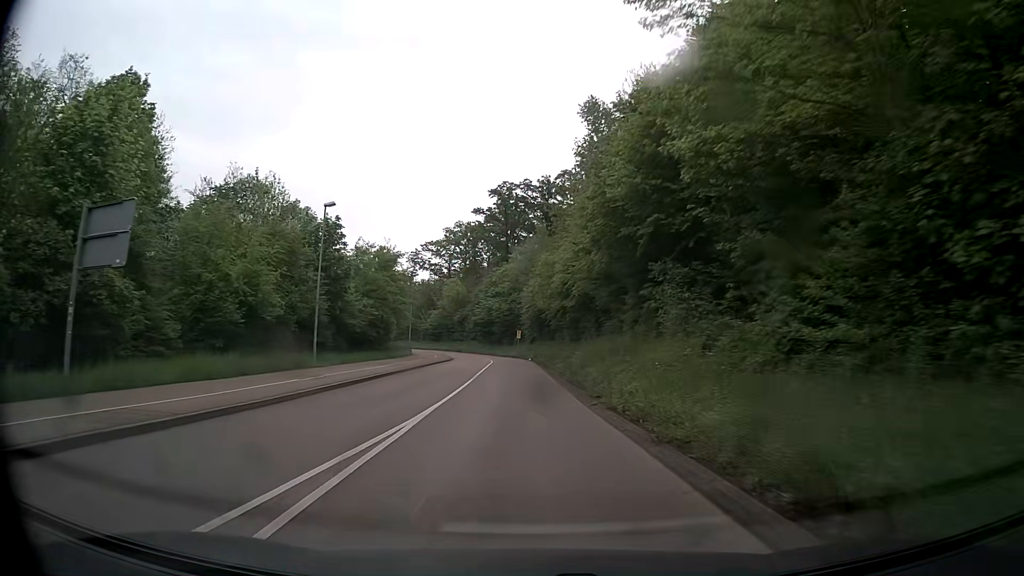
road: secondary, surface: asphalt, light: Day
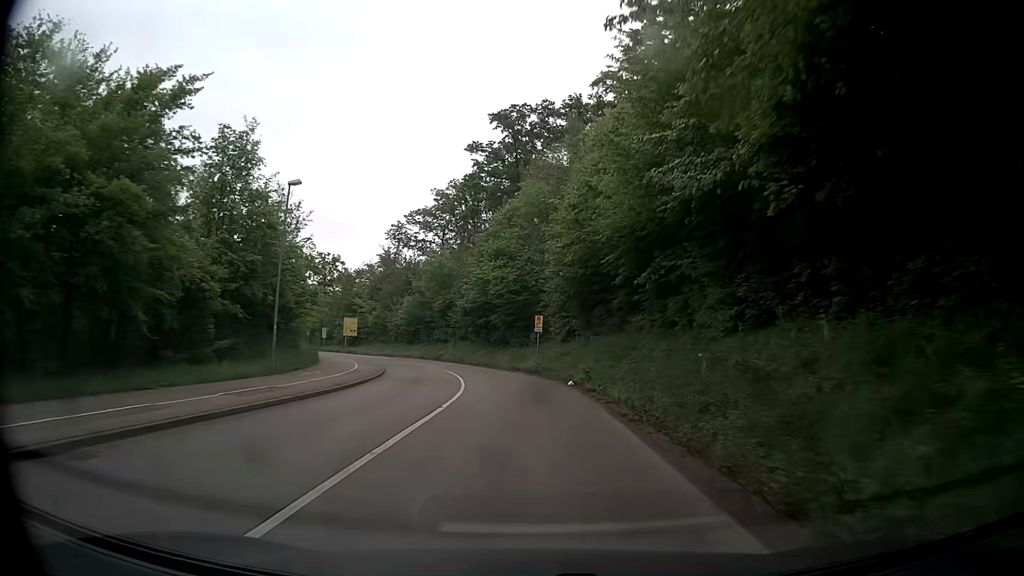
(-0.9, +40.5) m; -2°
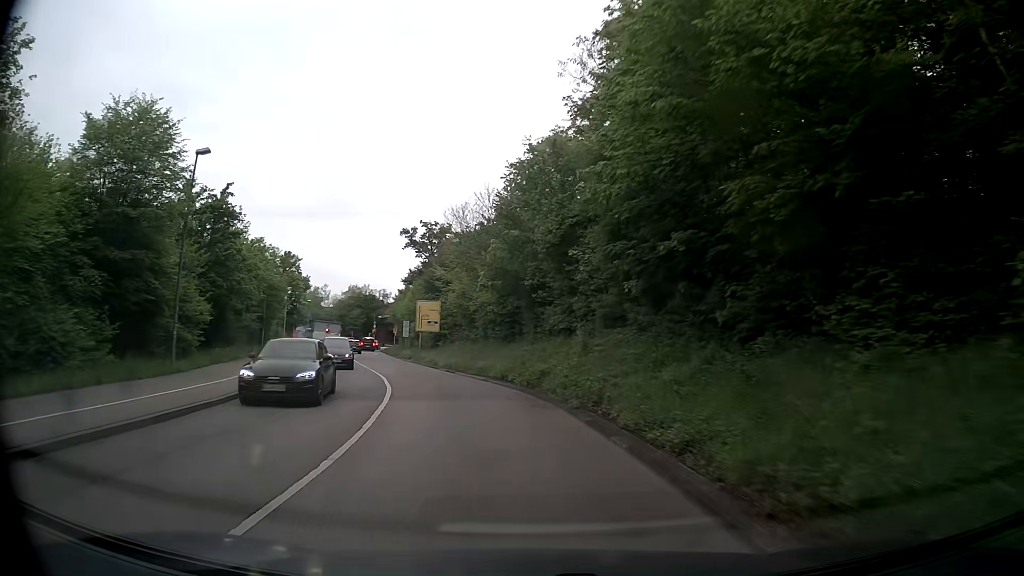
(-2.9, +41.0) m; -13°
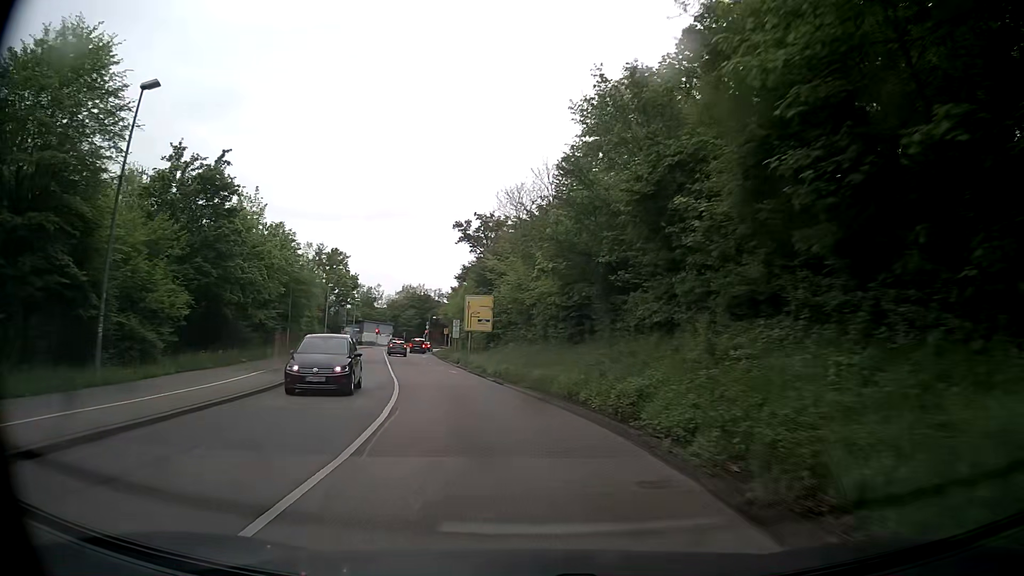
(-0.5, +8.0) m; -6°
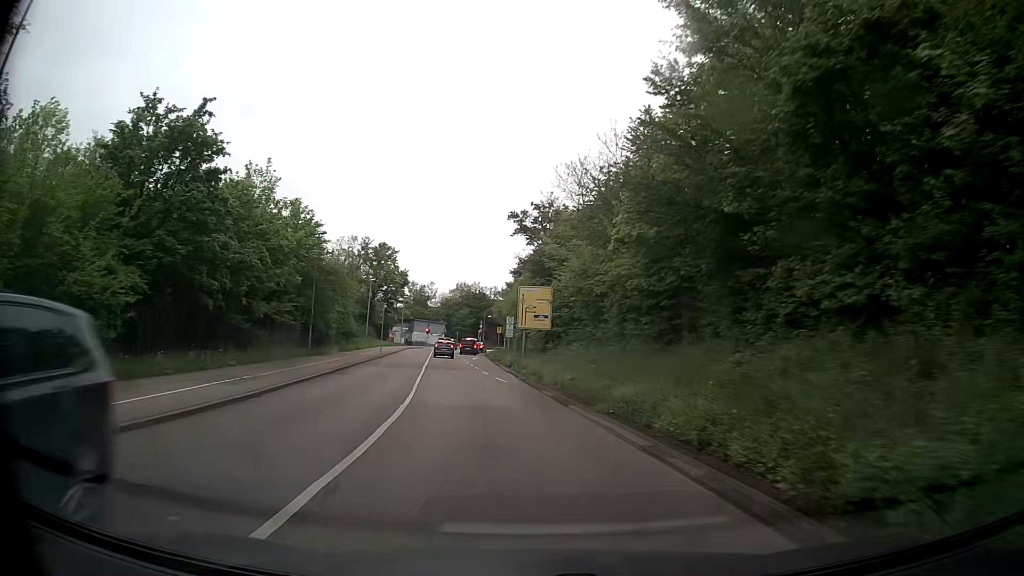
(-0.3, +7.6) m; -4°
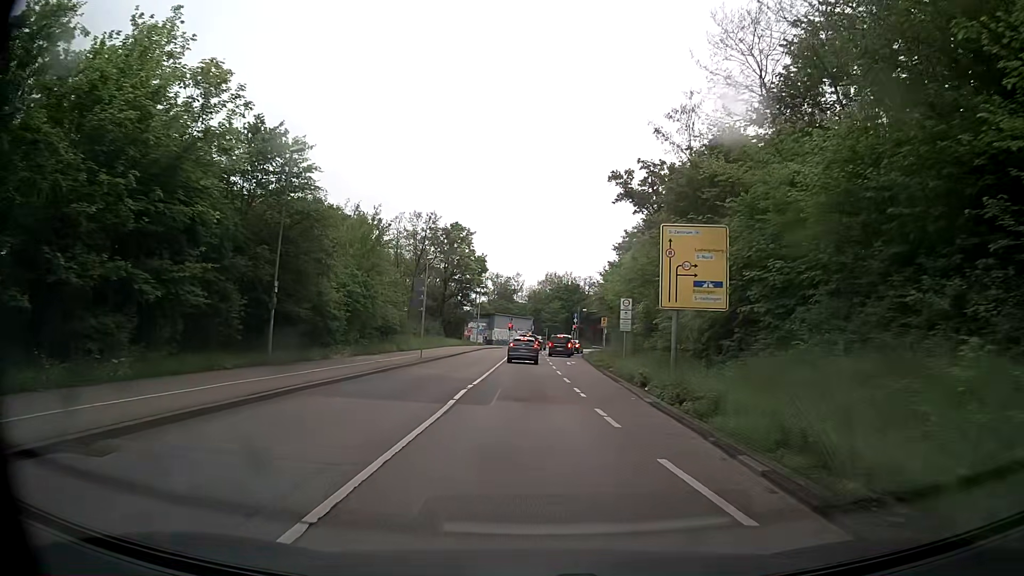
(-1.9, +20.2) m; -8°
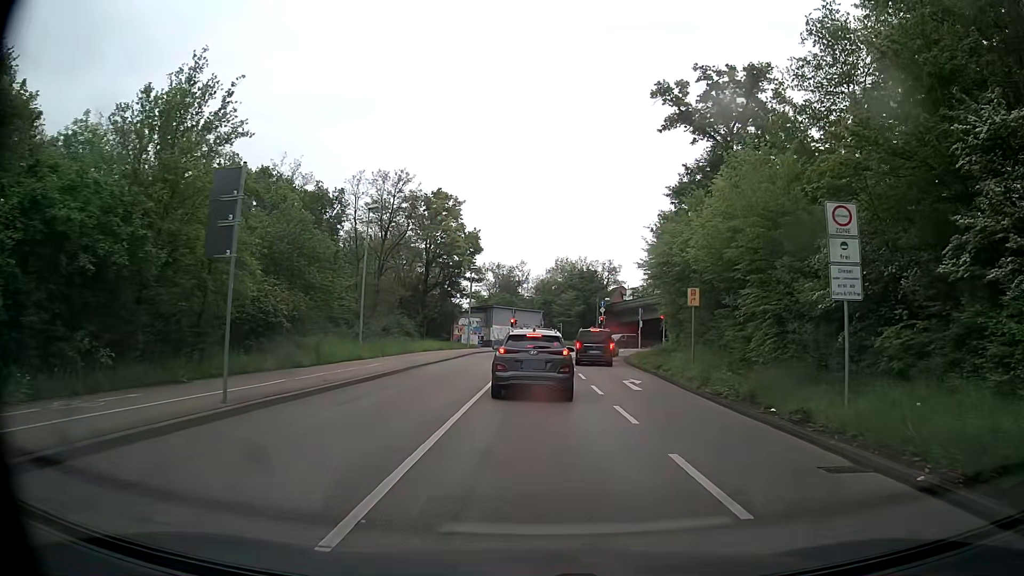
(-0.4, +23.6) m; -1°
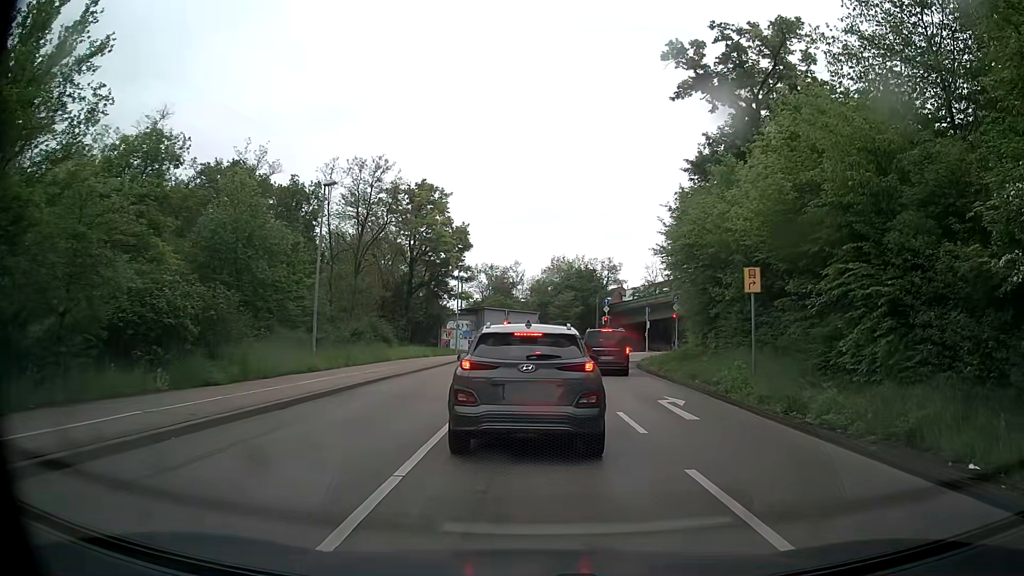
(0.0, +6.7) m; +1°
(0, +10) (0, +20) (0, +30) (0, +40) (0, +50) (+2, +60) (+7, +69) (+13, +77) (+19, +84) (+25, +92) m
